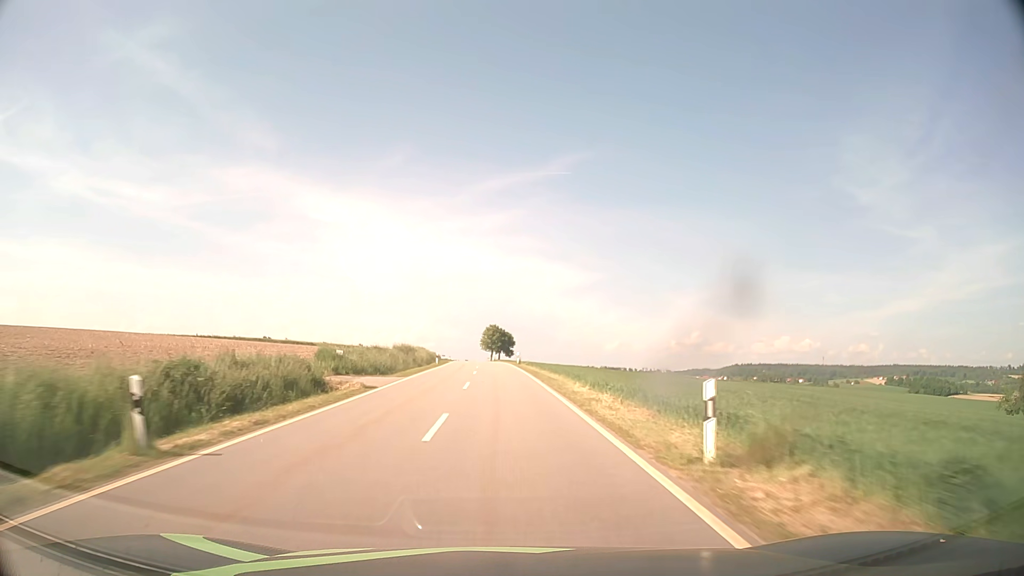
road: tertiary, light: Day
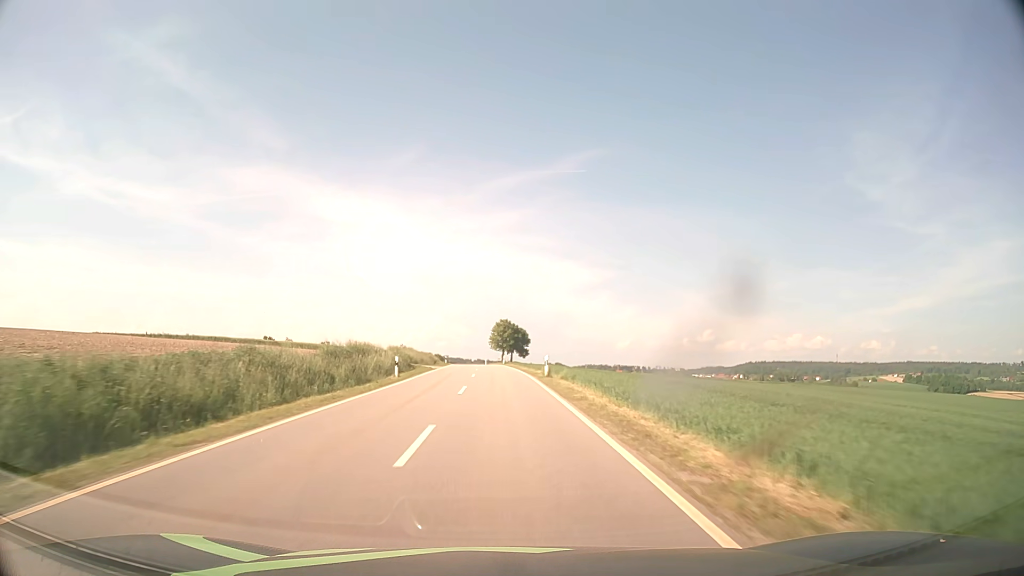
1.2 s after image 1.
(-0.2, +26.4) m; -1°
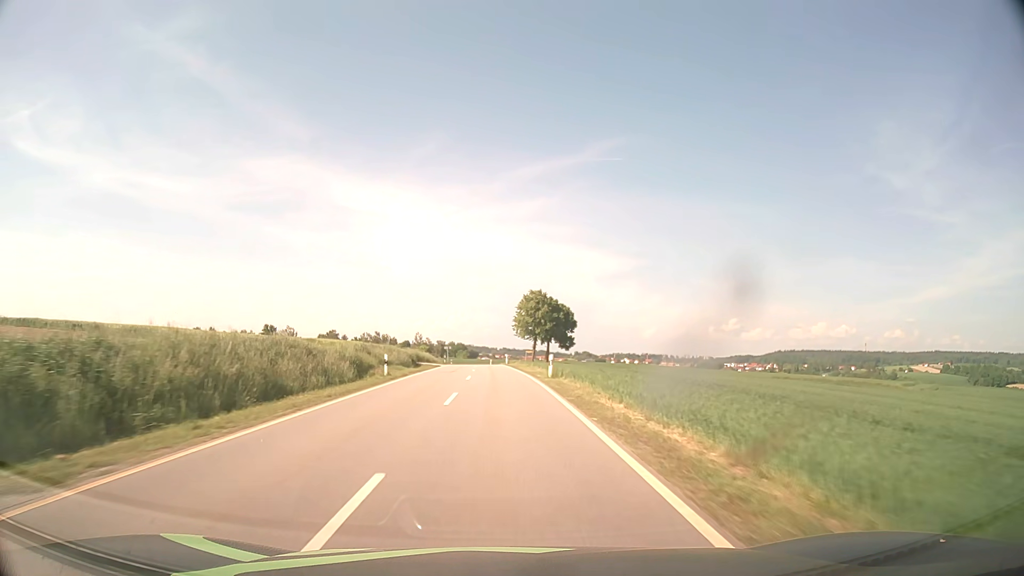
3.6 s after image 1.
(-1.0, +53.3) m; -2°
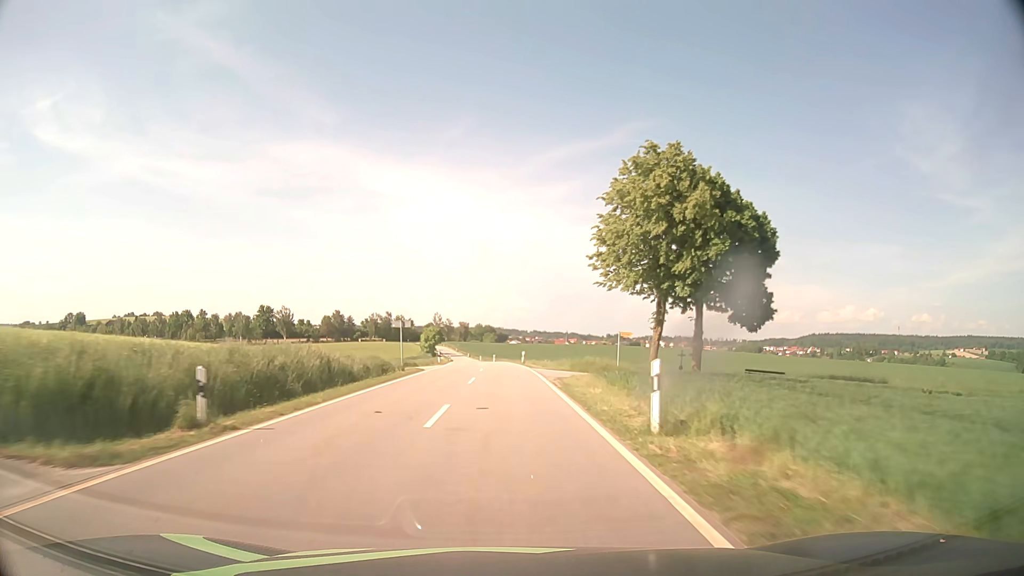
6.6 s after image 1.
(-1.6, +65.0) m; -3°
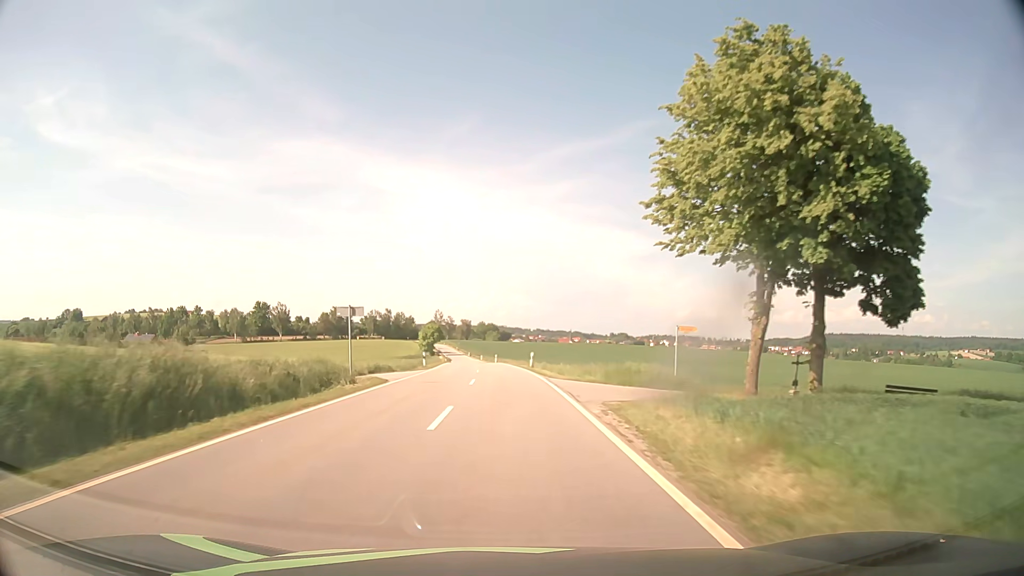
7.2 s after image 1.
(0.0, +12.4) m; 0°
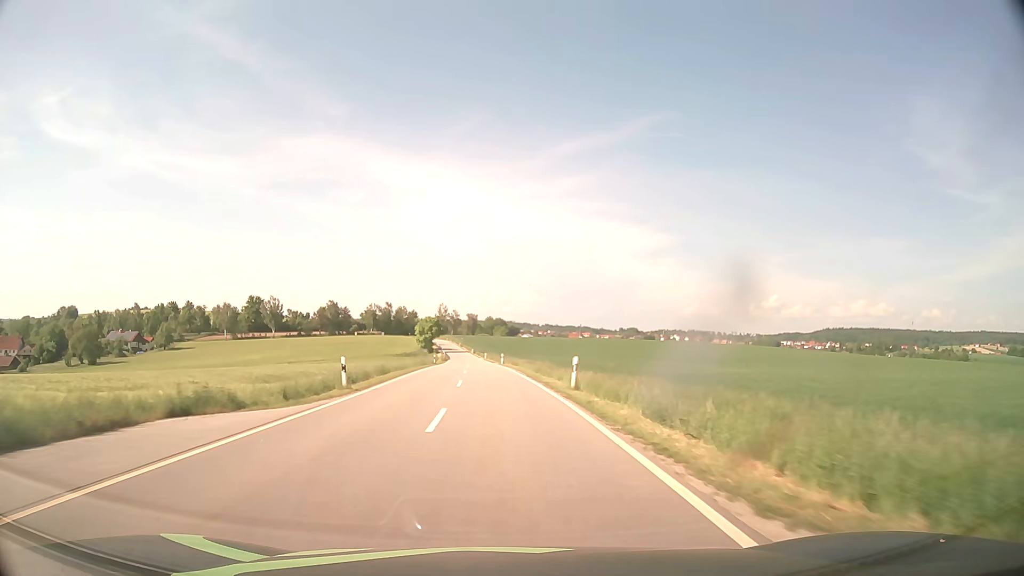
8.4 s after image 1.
(-0.1, +24.2) m; -1°
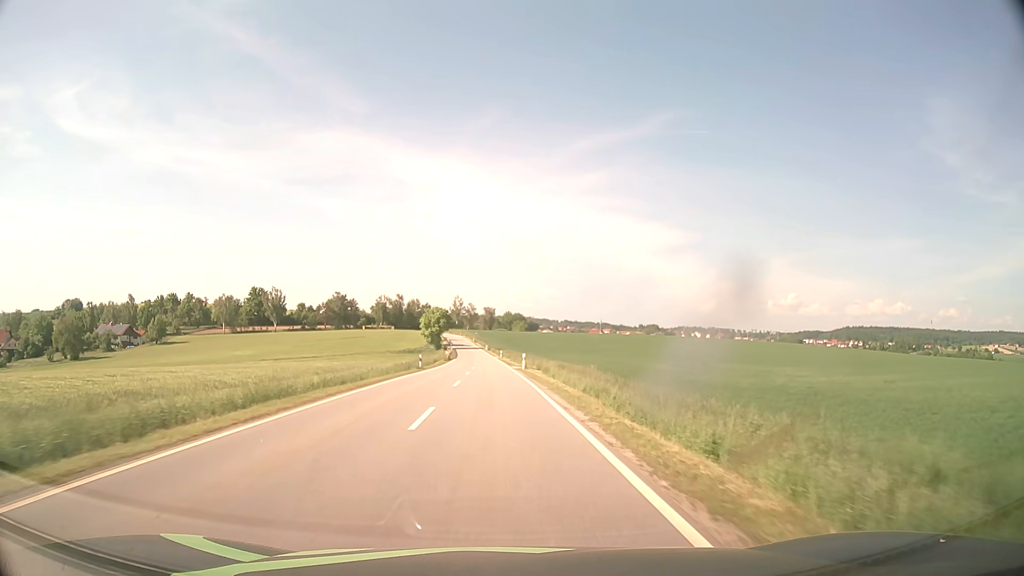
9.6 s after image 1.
(-0.2, +24.1) m; -1°
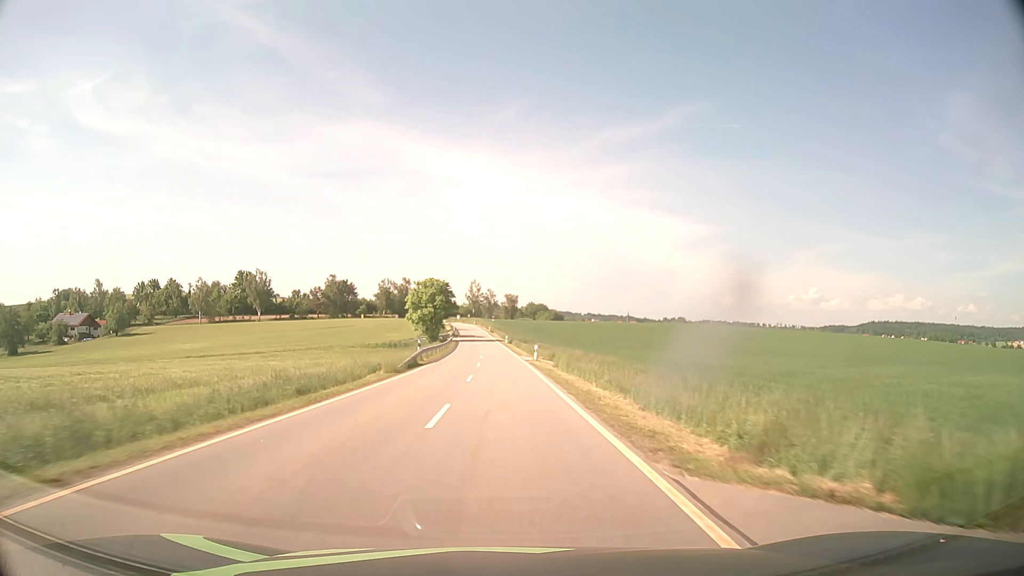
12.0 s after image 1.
(-1.1, +48.8) m; -2°
(0, +10) (0, +20) (0, +30) (0, +40) (0, +50) (-1, +60) (-1, +70) (-2, +80) (-2, +90) (-3, +100) m
